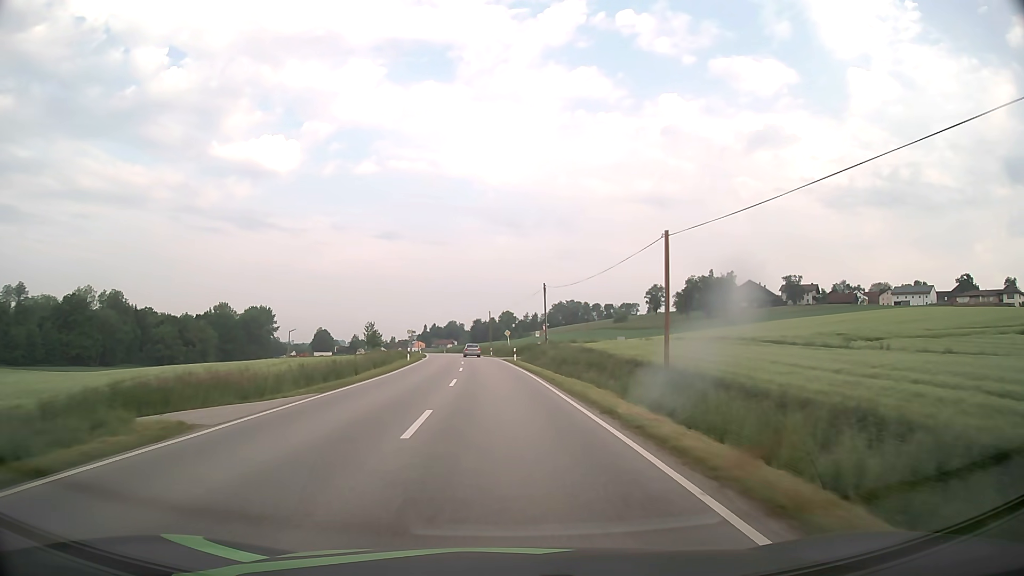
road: secondary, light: Day
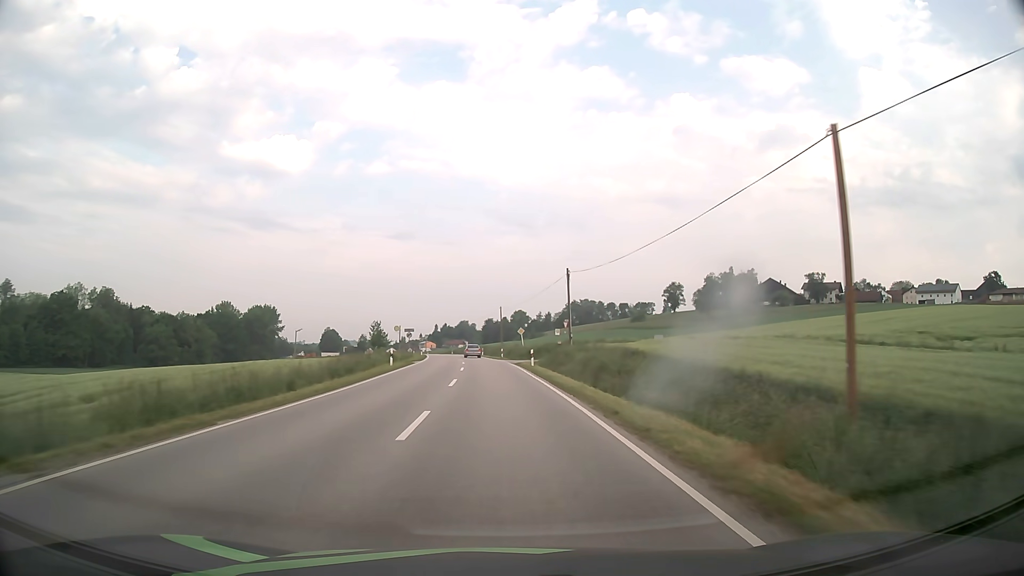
(-0.1, +12.3) m; -1°
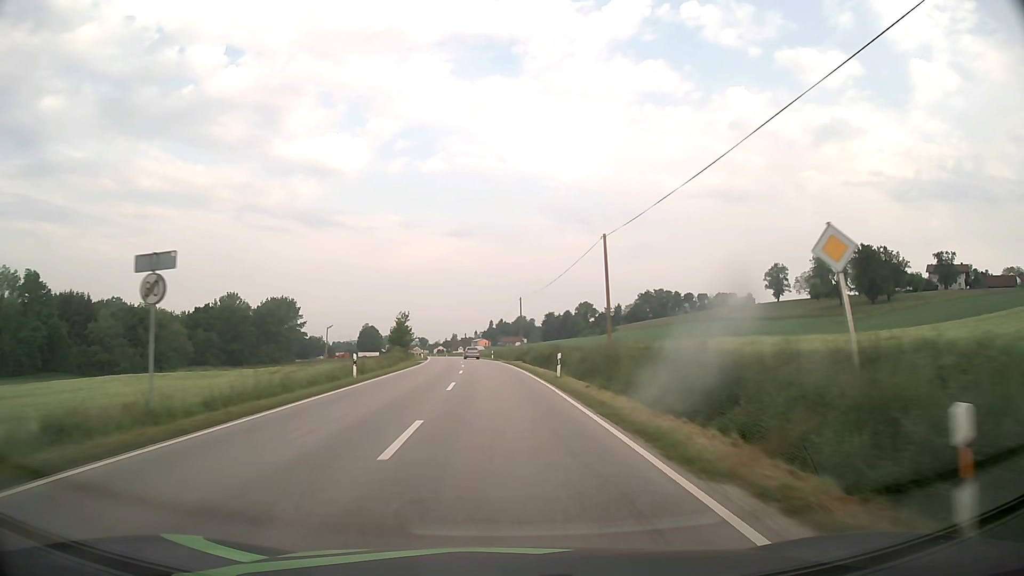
(-2.8, +61.8) m; -5°
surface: asphalt
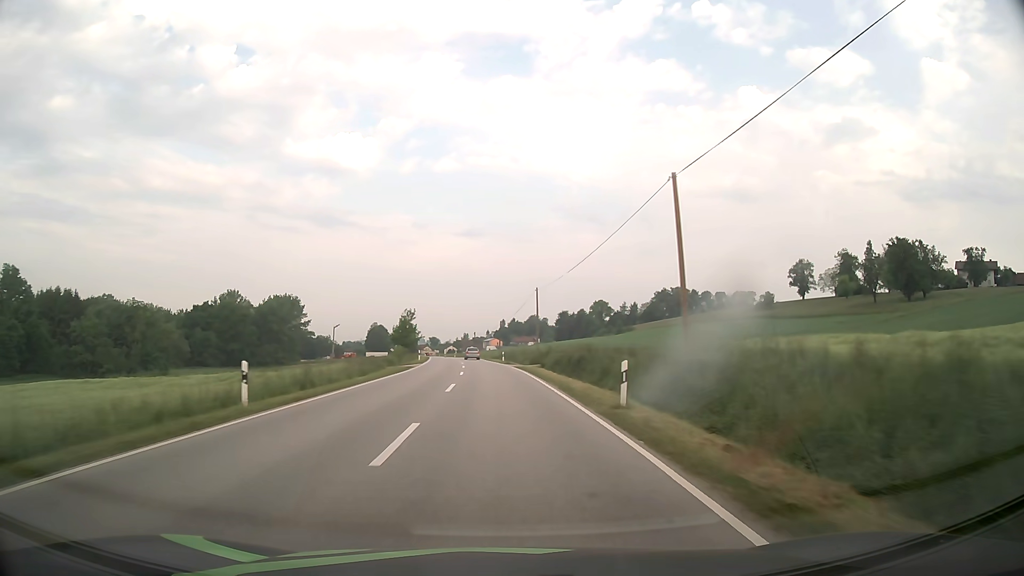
(-0.1, +12.5) m; -1°
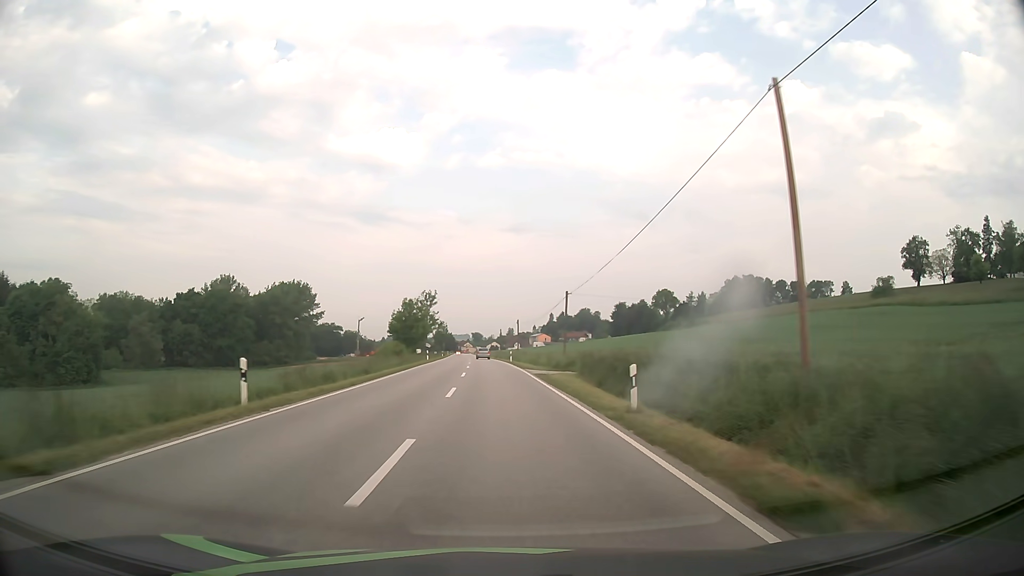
(-1.9, +50.1) m; -4°
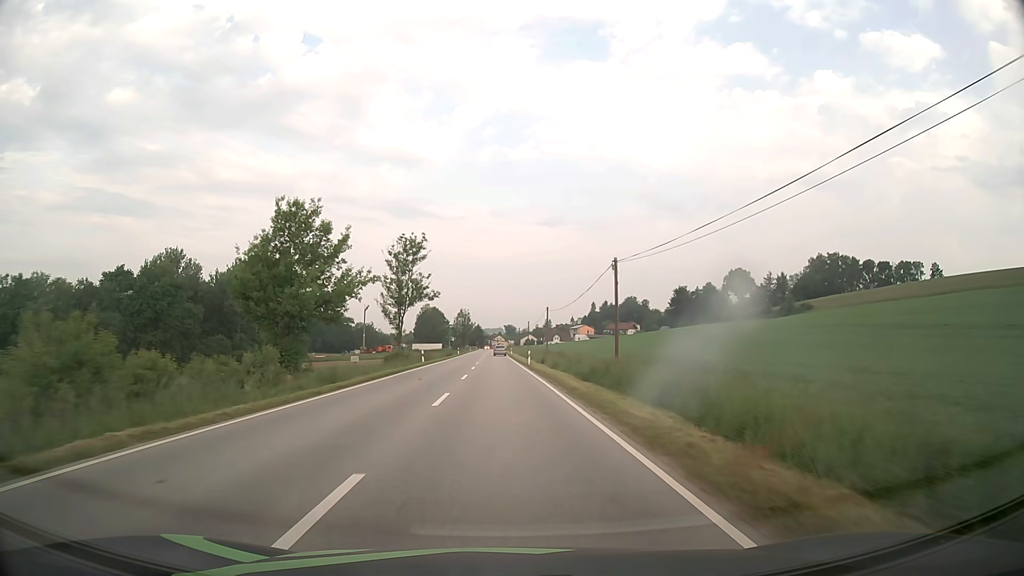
(-1.9, +62.9) m; -3°
(0, +10) (0, +20) (0, +30) (0, +40) (-1, +50) (-1, +60) (-1, +70) (-1, +80) (-1, +90) (-2, +100) m
